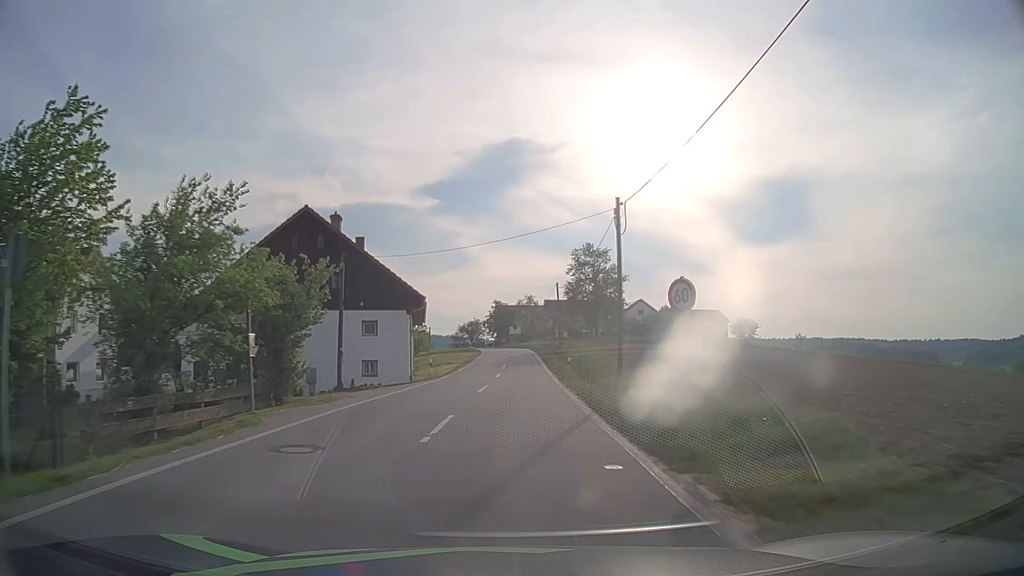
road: tertiary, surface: asphalt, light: Day
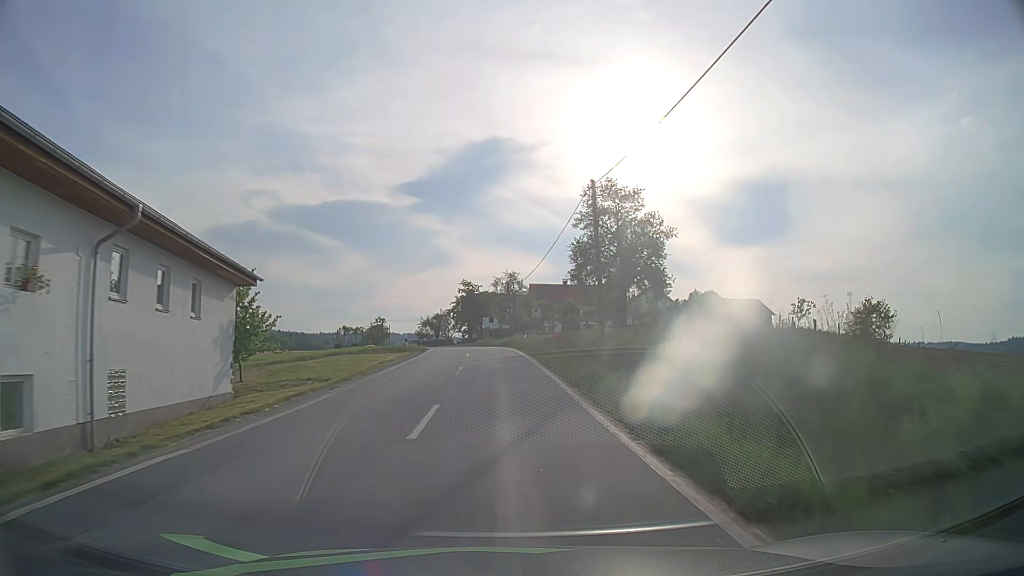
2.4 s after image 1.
(+0.8, +36.6) m; +3°
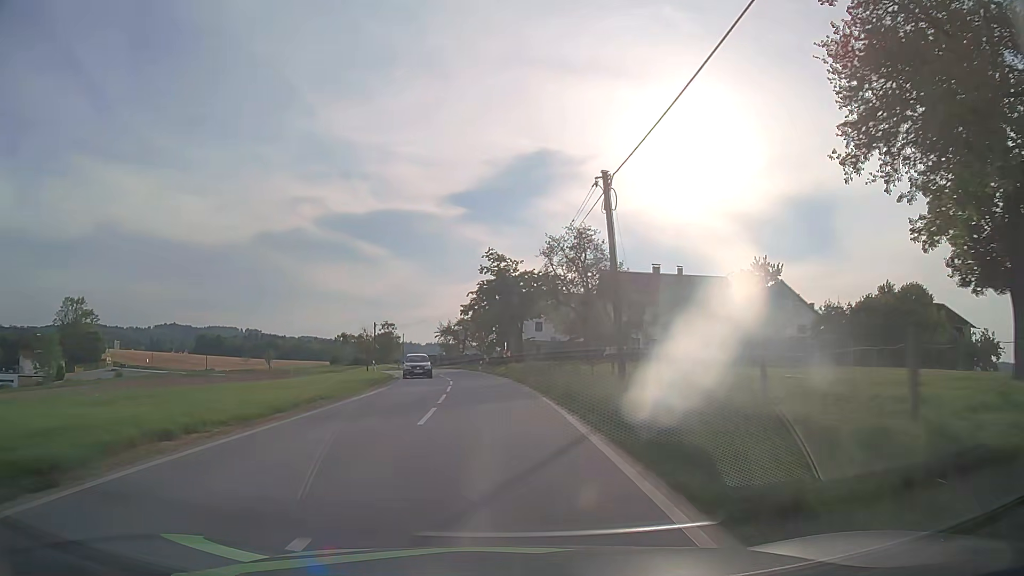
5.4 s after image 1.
(-1.3, +44.5) m; -5°
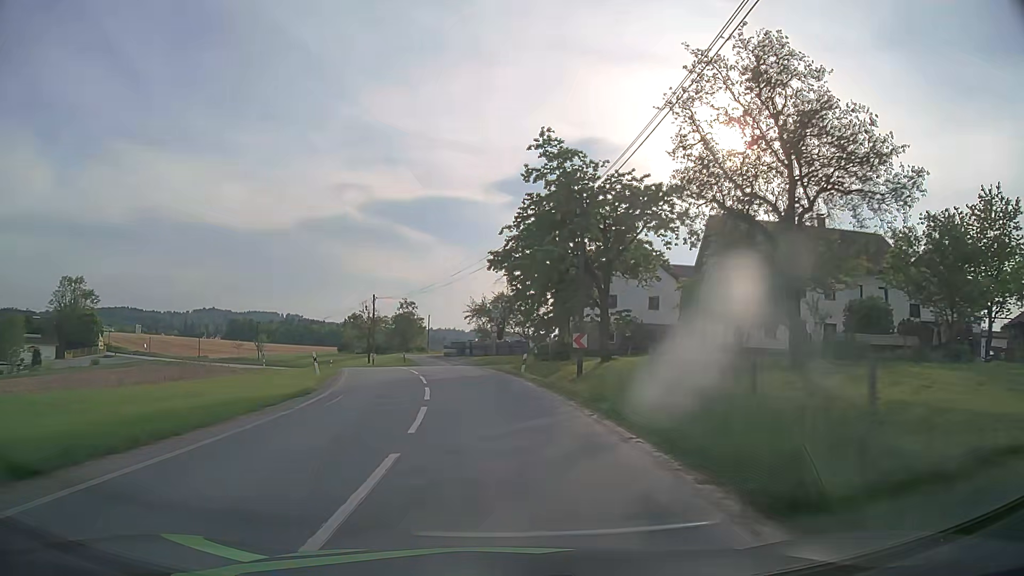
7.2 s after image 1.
(-0.7, +26.7) m; -3°
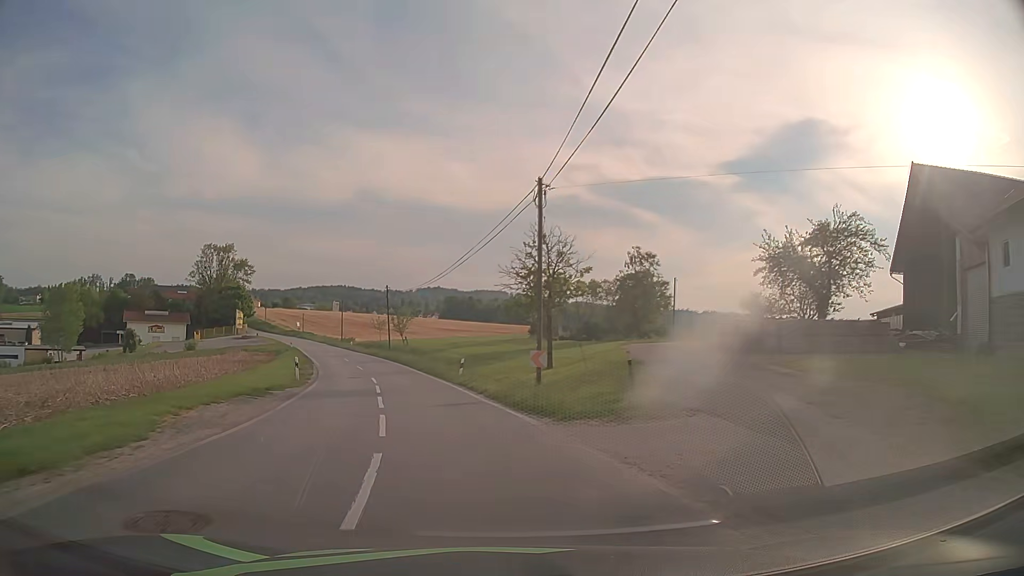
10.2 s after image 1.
(-5.7, +40.8) m; -19°
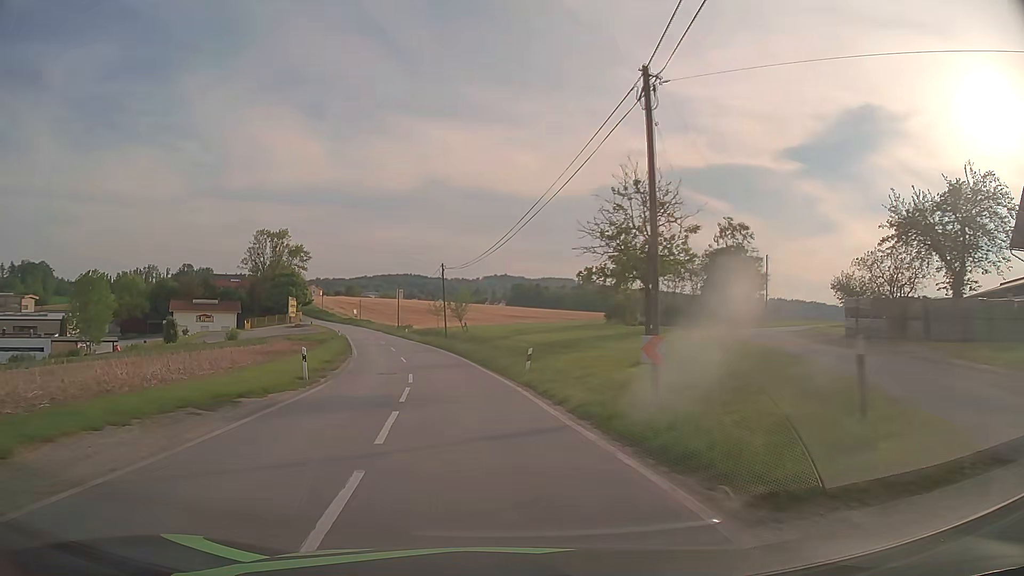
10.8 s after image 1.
(-0.5, +8.1) m; -7°
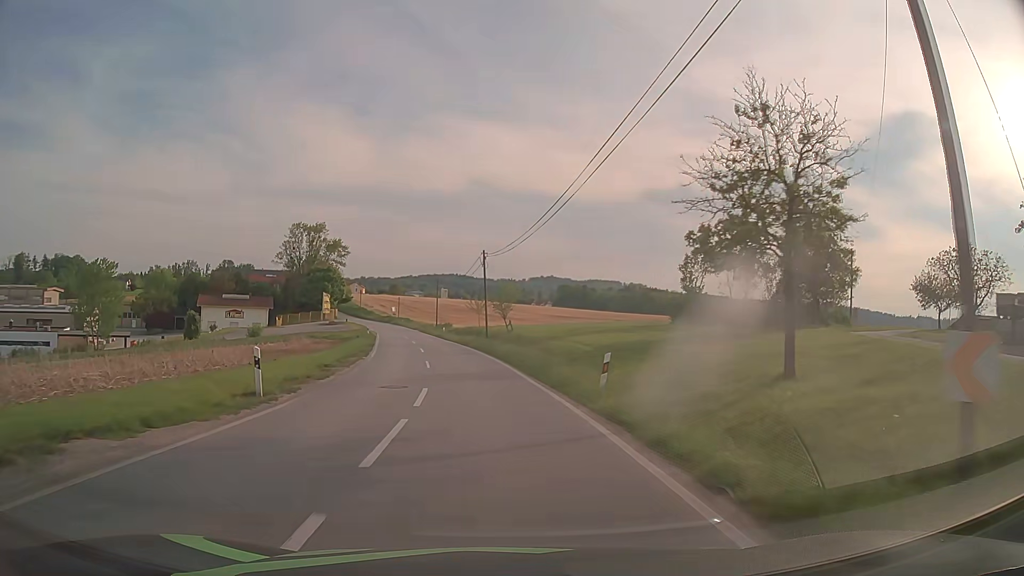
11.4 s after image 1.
(-0.3, +8.2) m; -4°
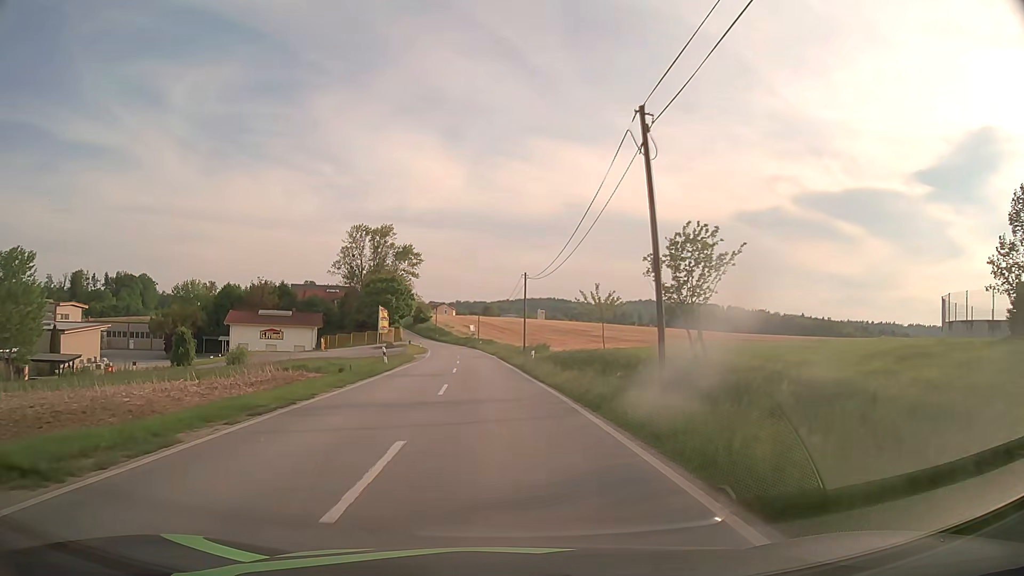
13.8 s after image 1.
(-2.2, +32.0) m; -8°
